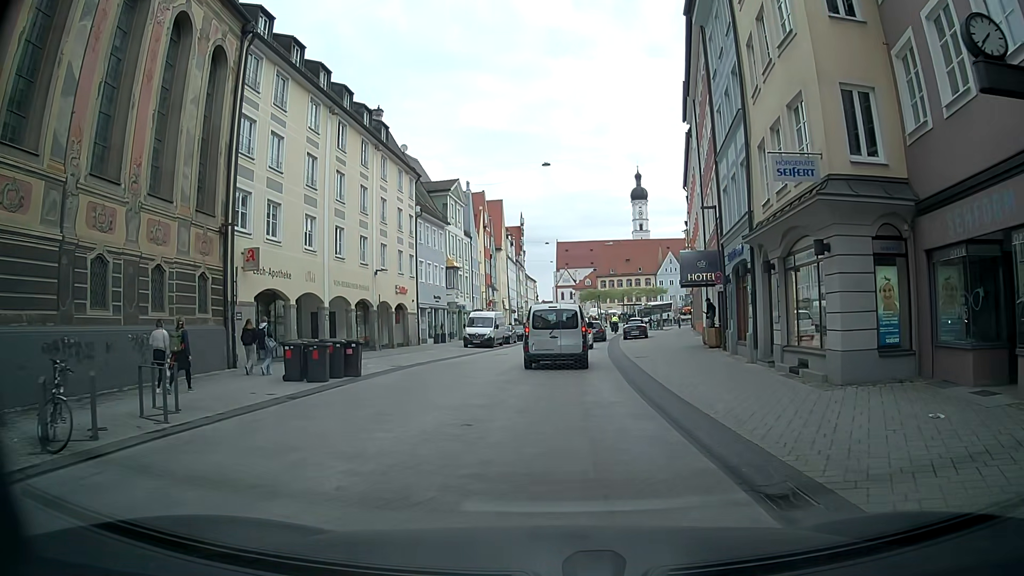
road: secondary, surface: asphalt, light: Day
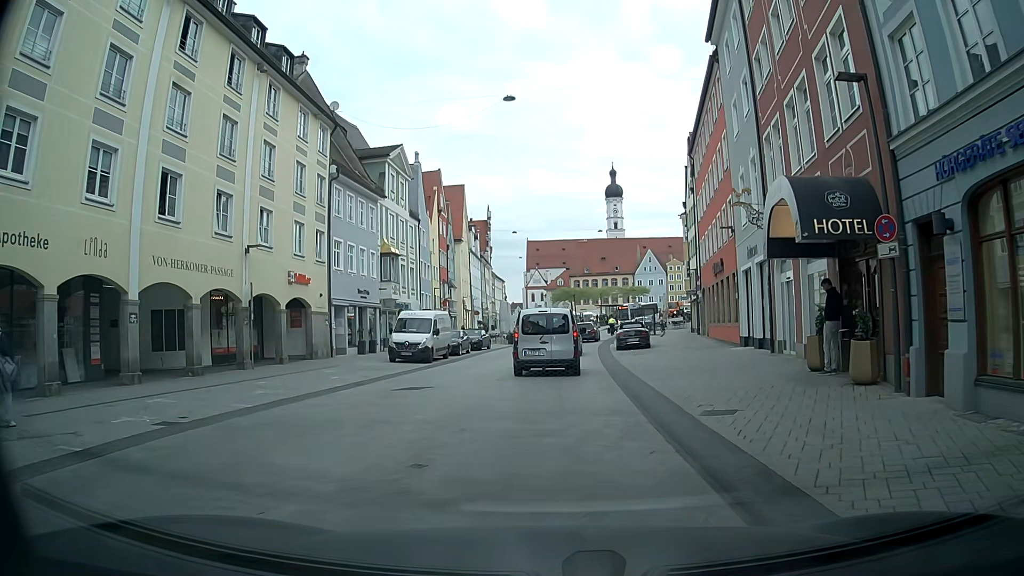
(+0.7, +14.0) m; +3°
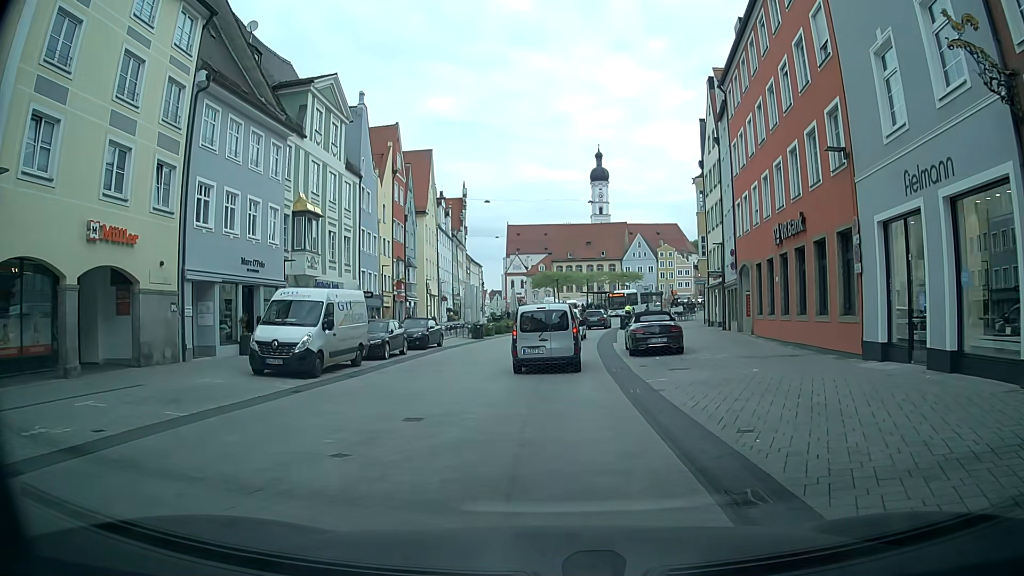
(+0.7, +13.3) m; +4°
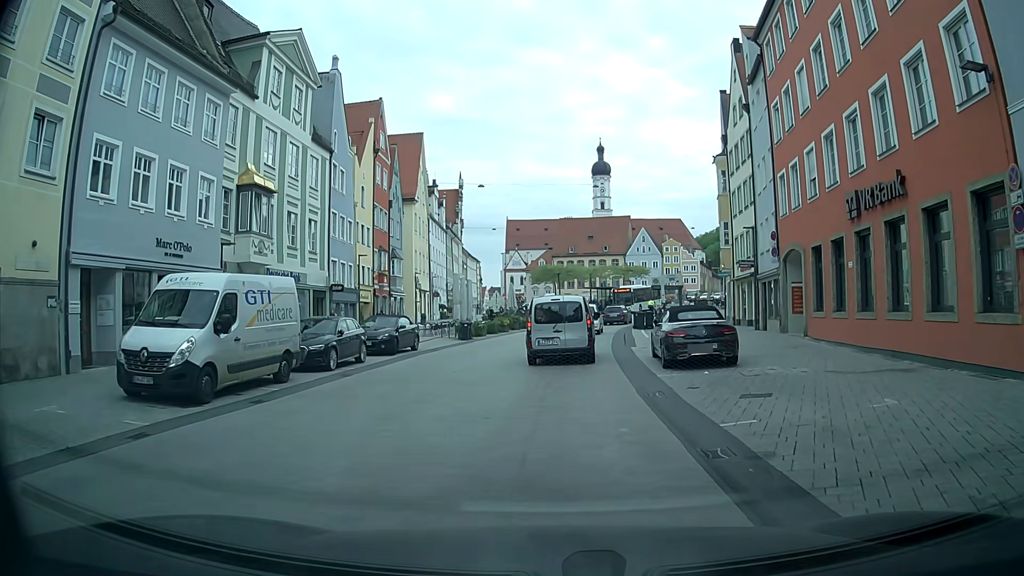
(0.0, +6.4) m; +1°
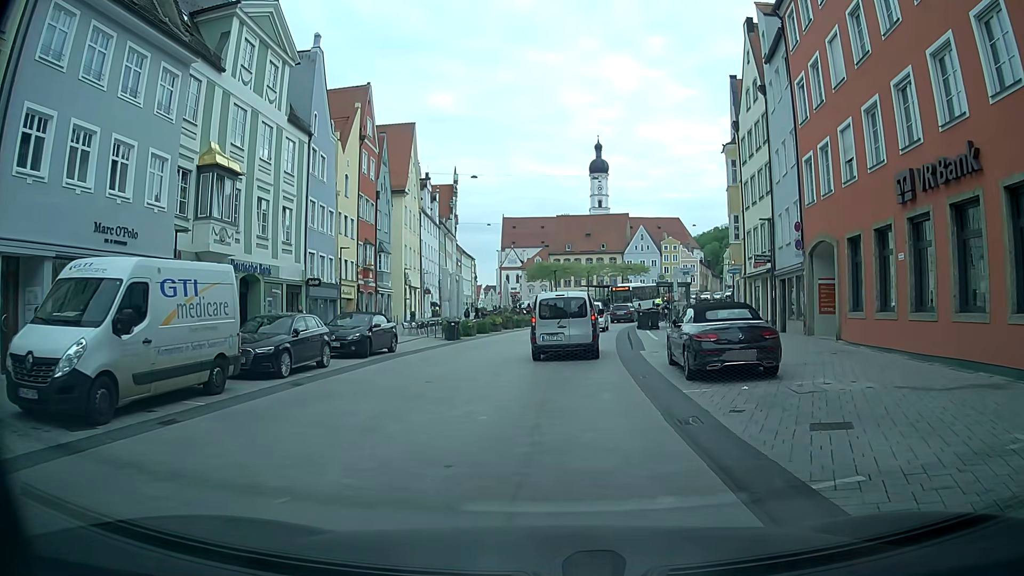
(+0.1, +3.2) m; +1°
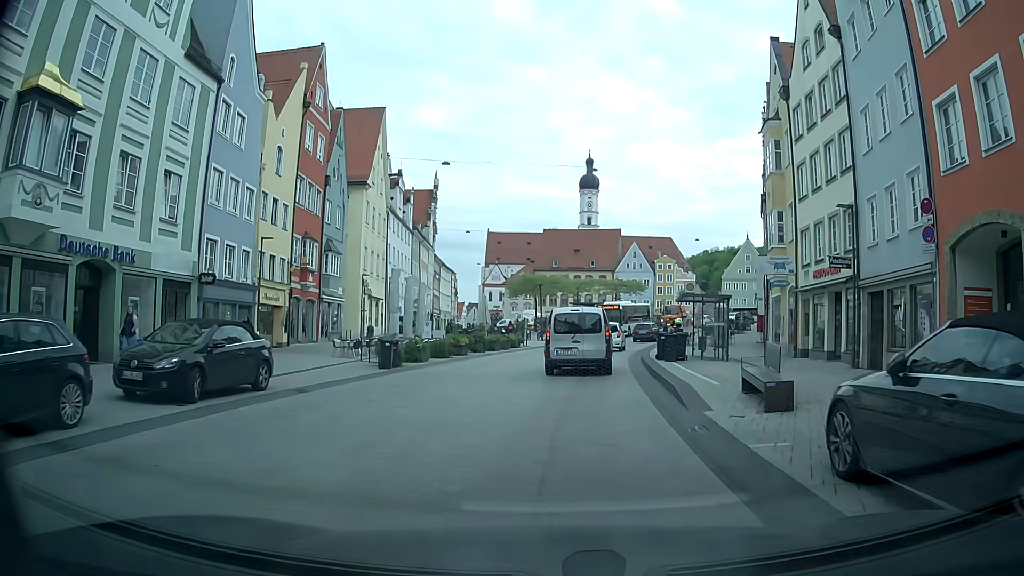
(+0.1, +10.2) m; +2°
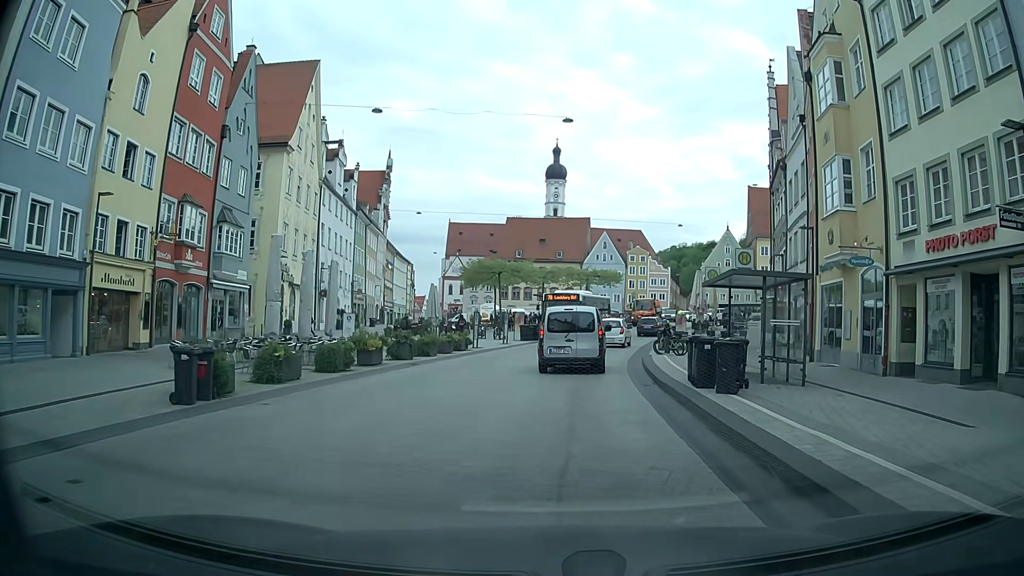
(-0.2, +10.7) m; +1°
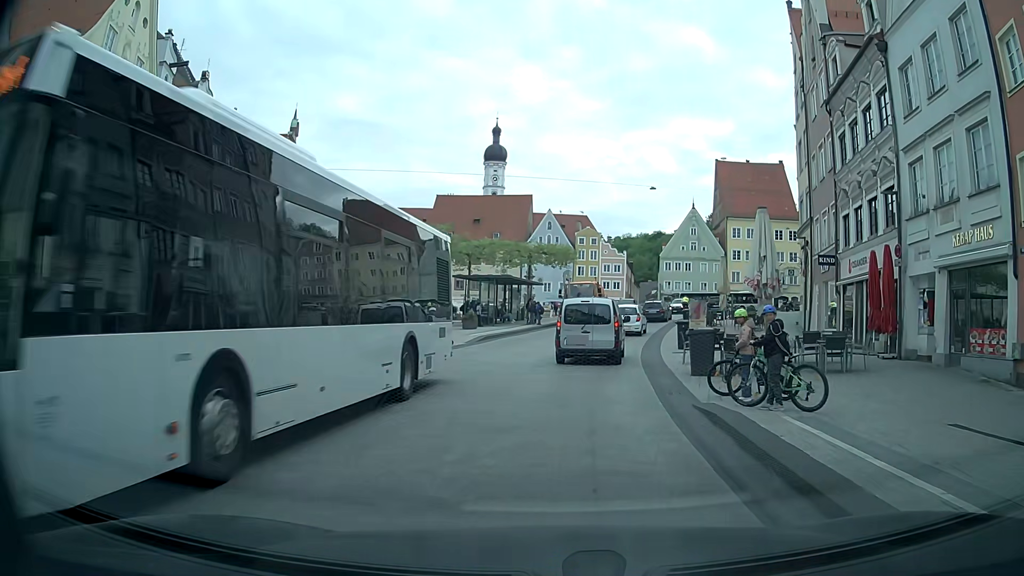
(+0.2, +18.8) m; +5°
